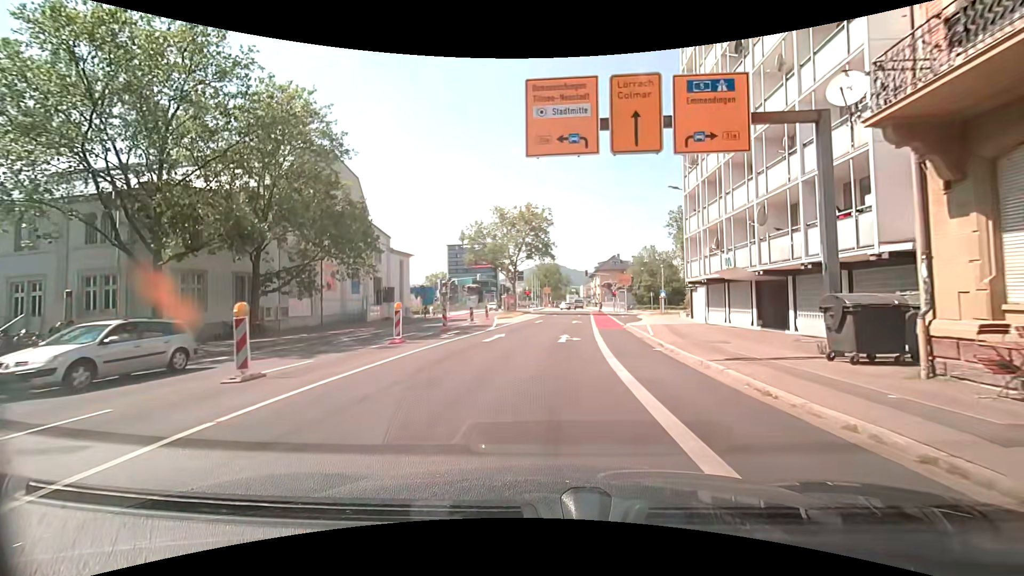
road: secondary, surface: asphalt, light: Day
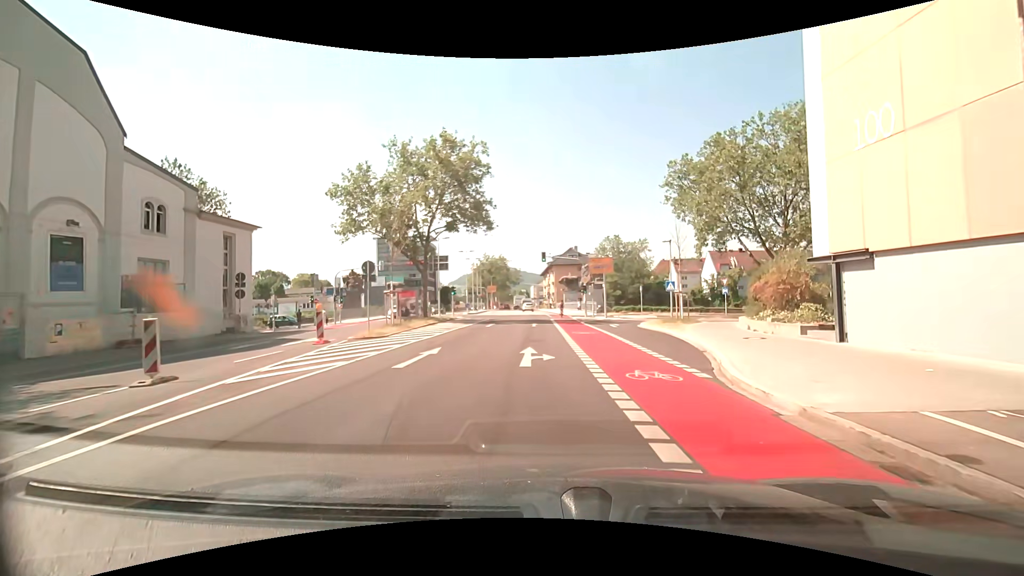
(+1.3, +26.3) m; +5°
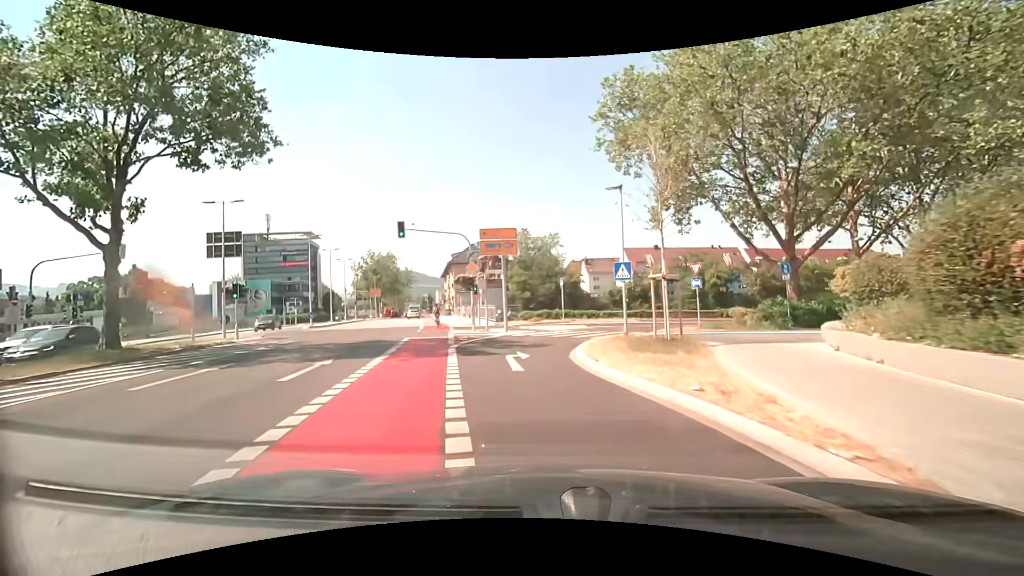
(+2.7, +19.2) m; +11°
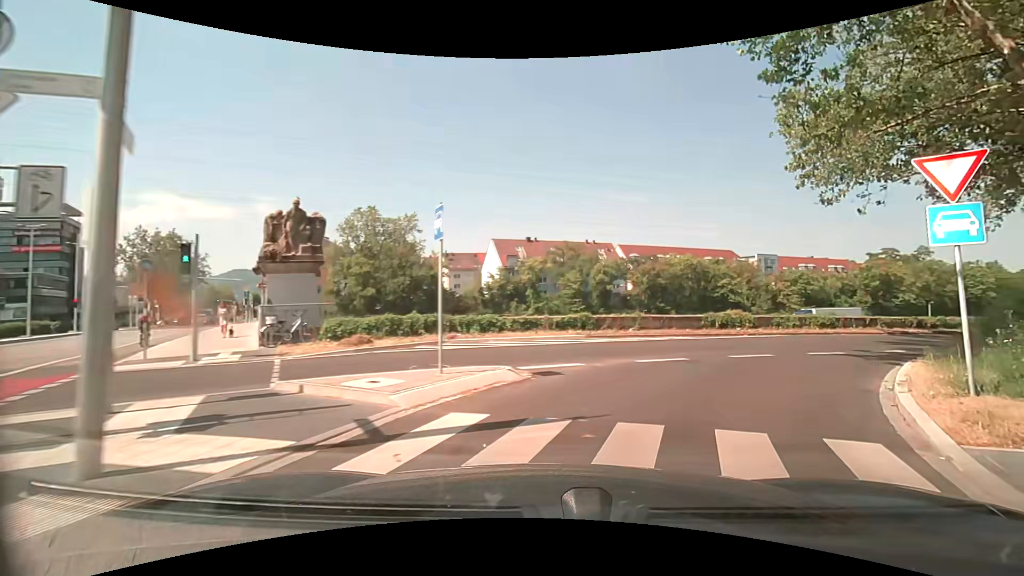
(0.0, +21.7) m; +19°
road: secondary_link
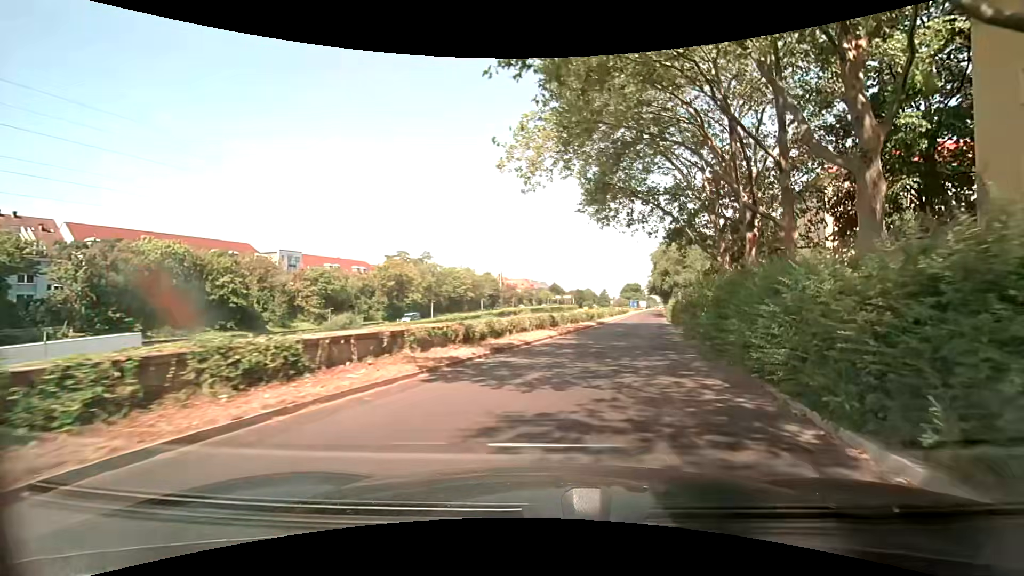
(+10.0, +20.3) m; +48°
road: trunk_link
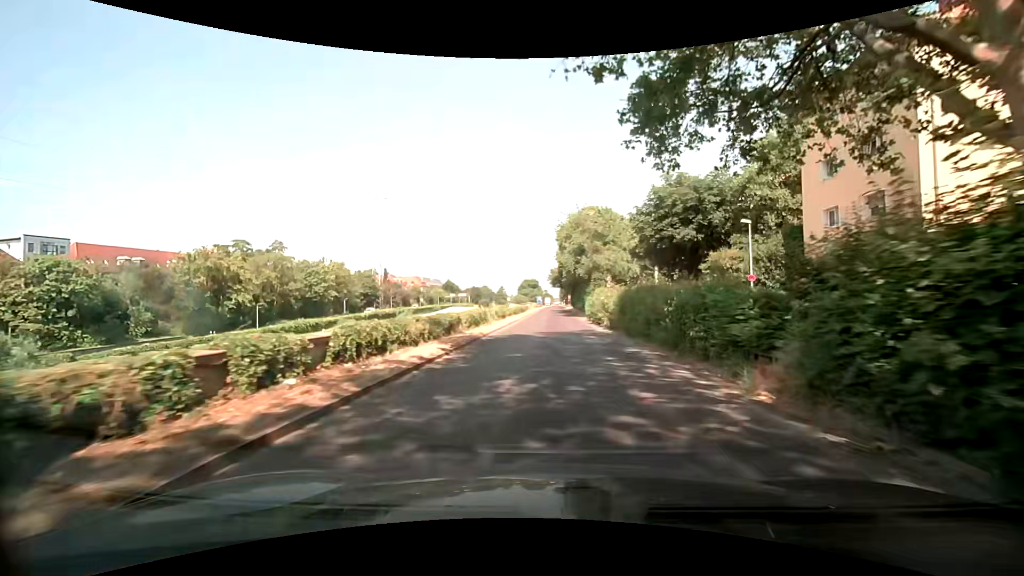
(+3.5, +25.0) m; +13°
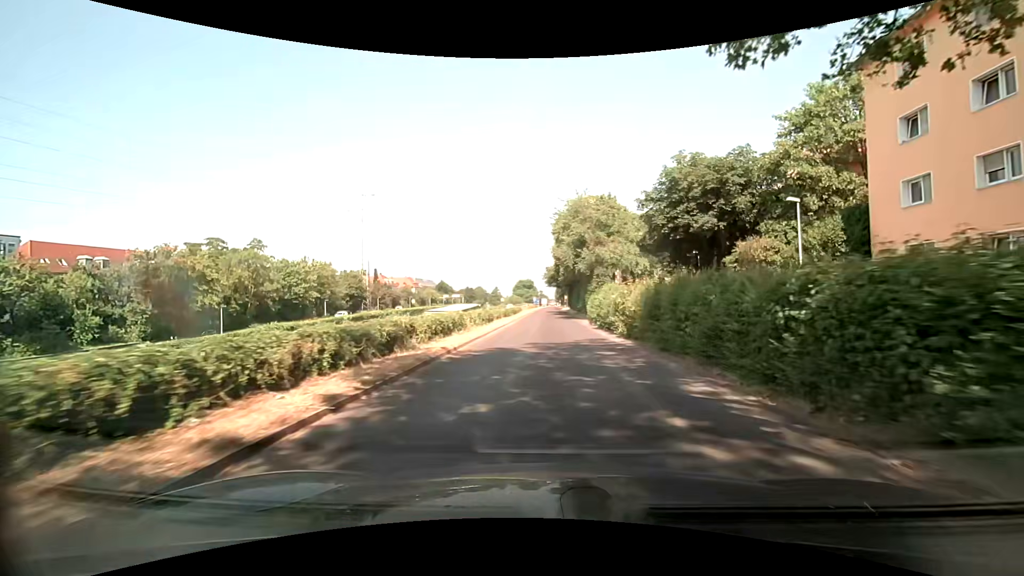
(-0.1, +6.8) m; 0°
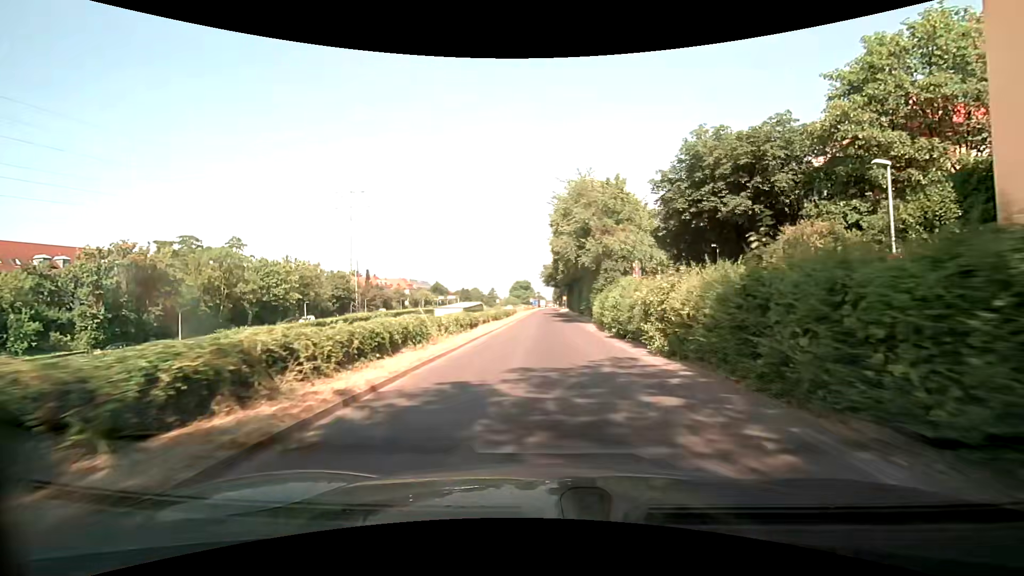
(0.0, +6.9) m; 0°
(0, +10) (0, +20) (0, +30) (0, +40) (0, +50) (0, +60) (+1, +70) (+1, +80) (+1, +90) (+1, +100) m
